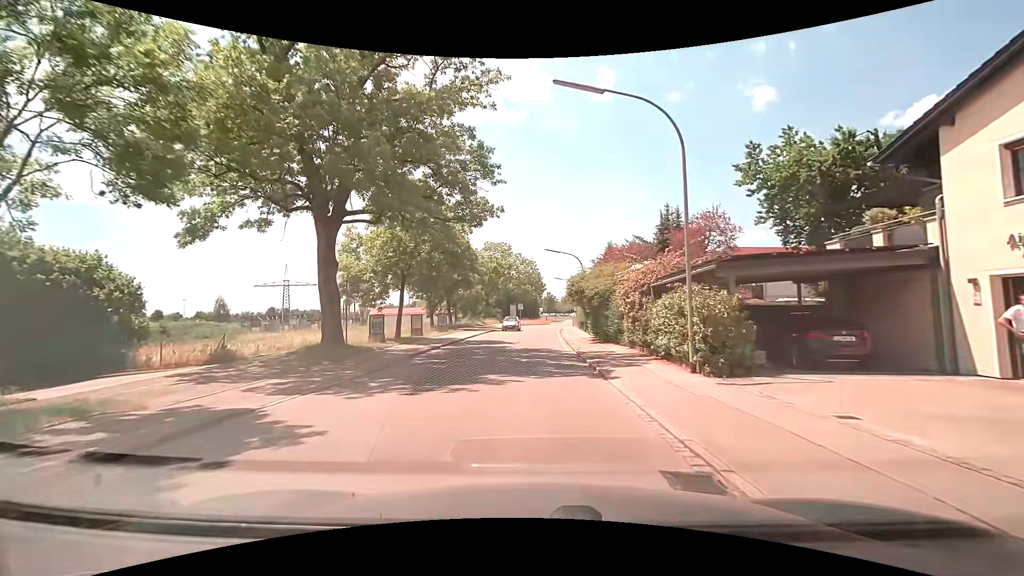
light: Day
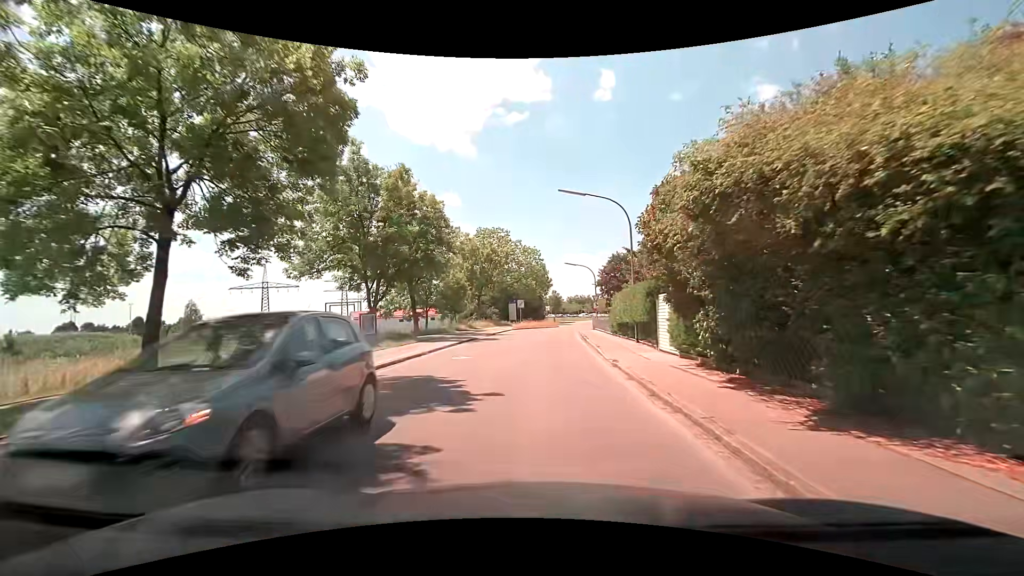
(-0.2, +20.1) m; 0°
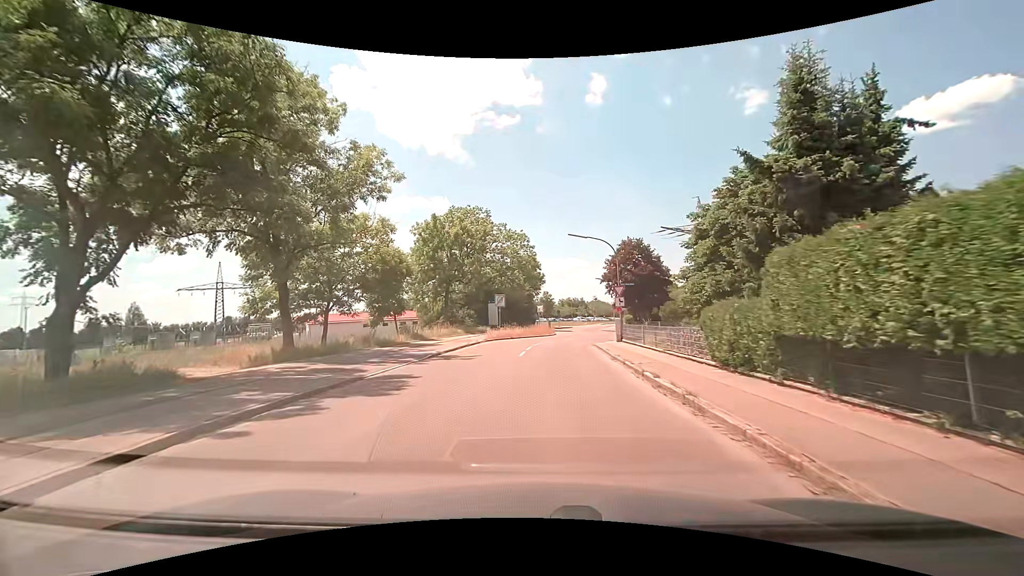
(-0.1, +20.4) m; 0°
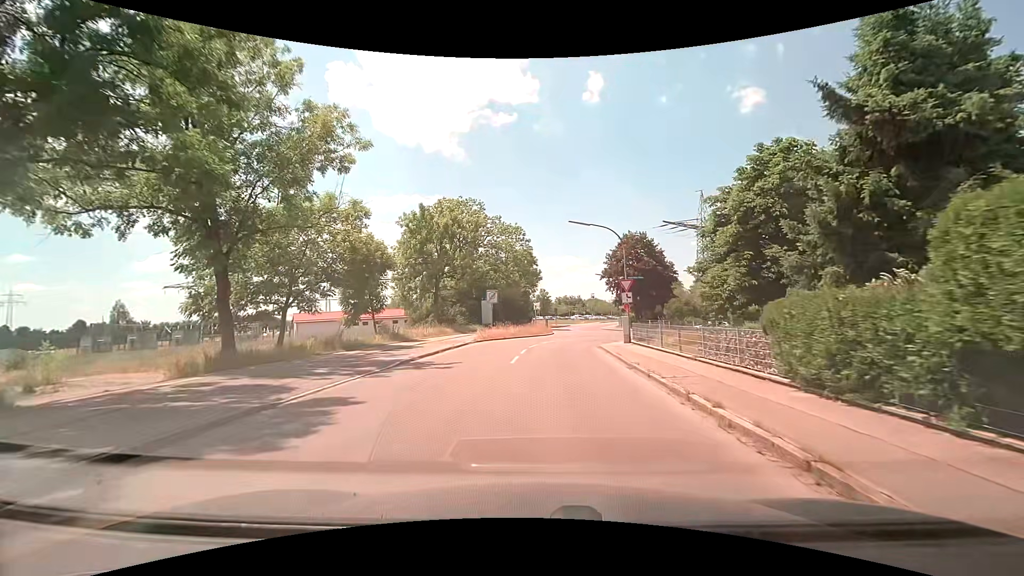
(0.0, +3.9) m; 0°
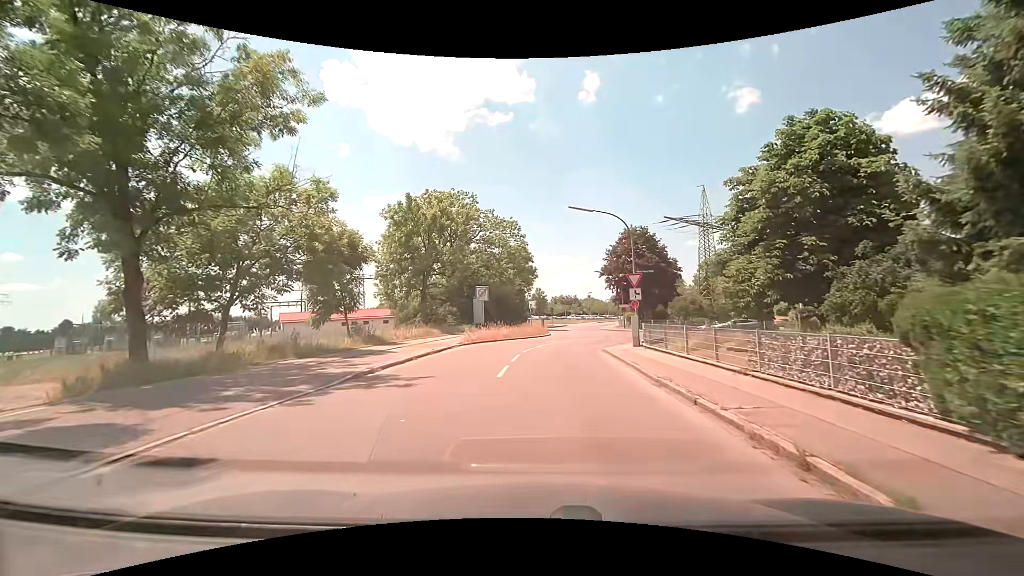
(+0.1, +3.7) m; +1°
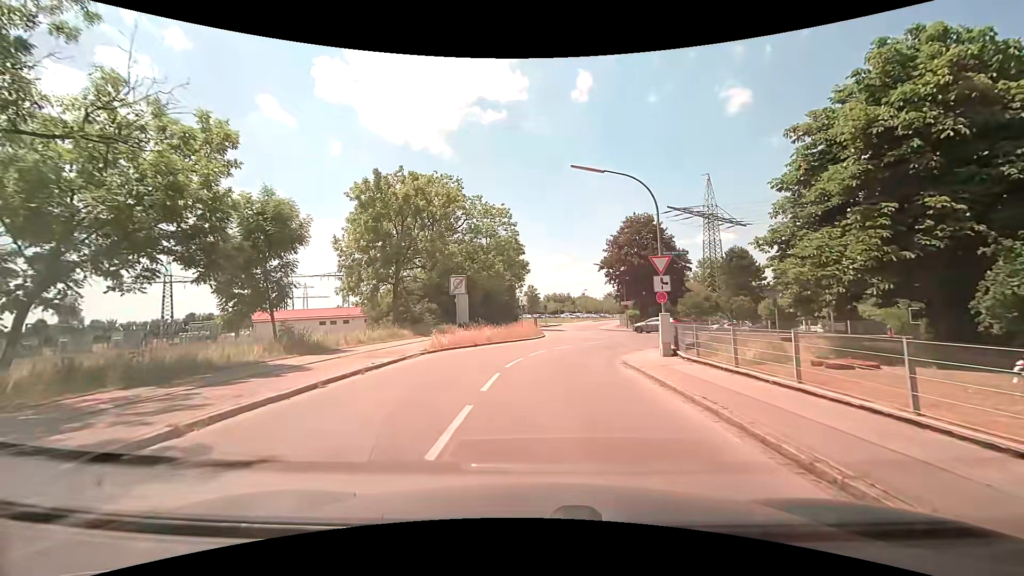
(0.0, +6.8) m; +1°
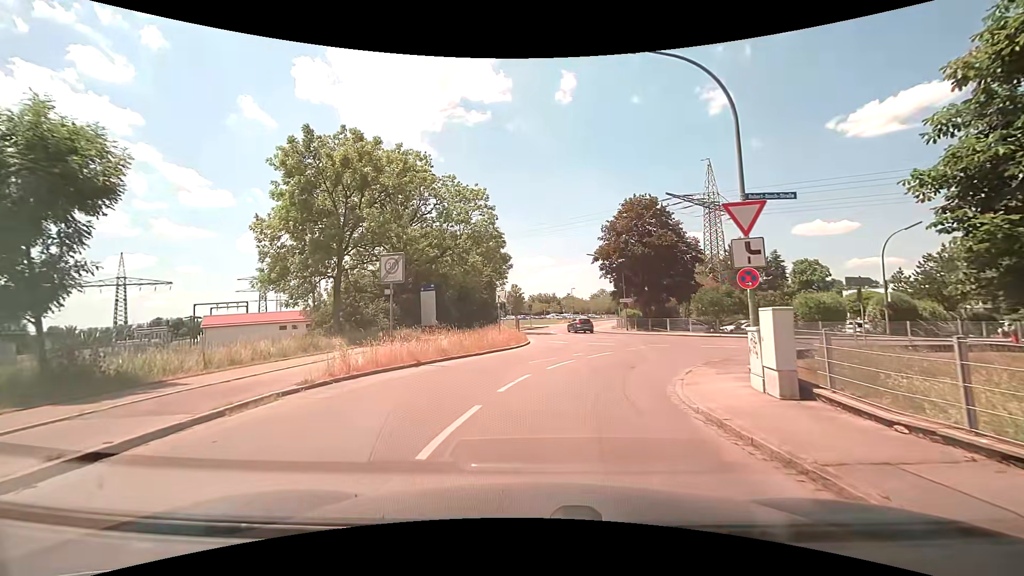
(+0.1, +8.8) m; +1°
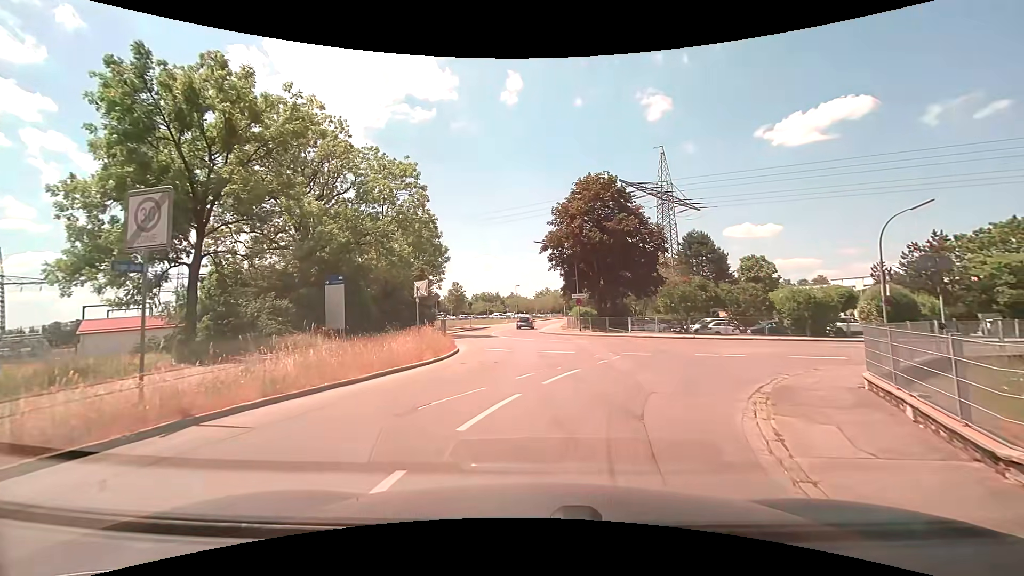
(+0.4, +7.5) m; +7°
